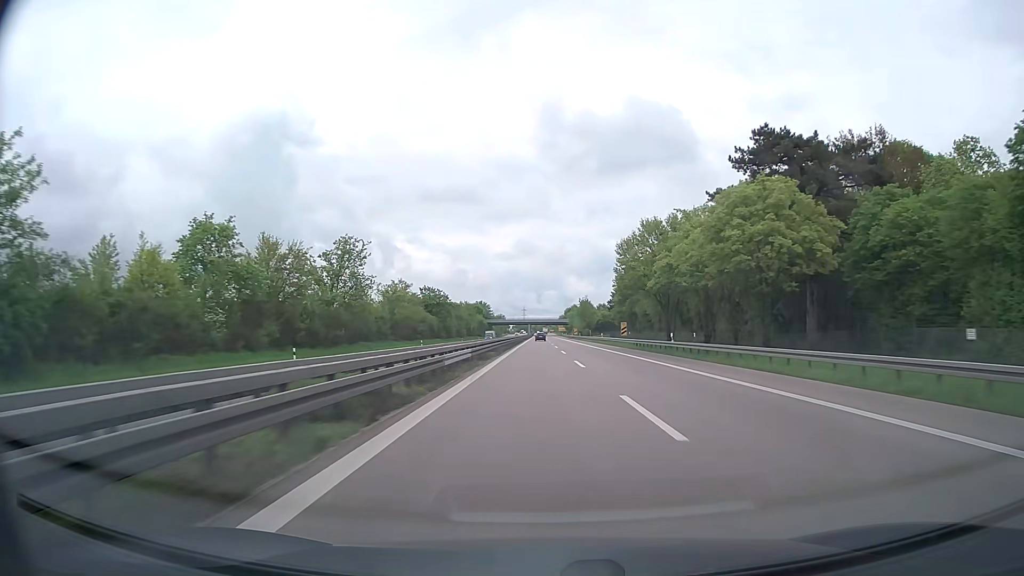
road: trunk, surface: asphalt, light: Day
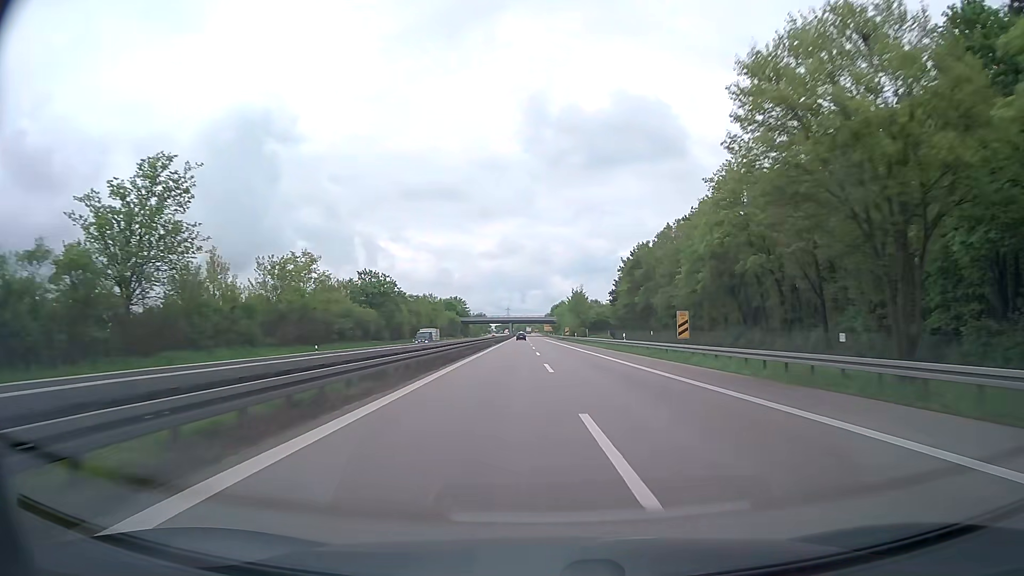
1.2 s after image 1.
(+0.5, +39.1) m; +1°
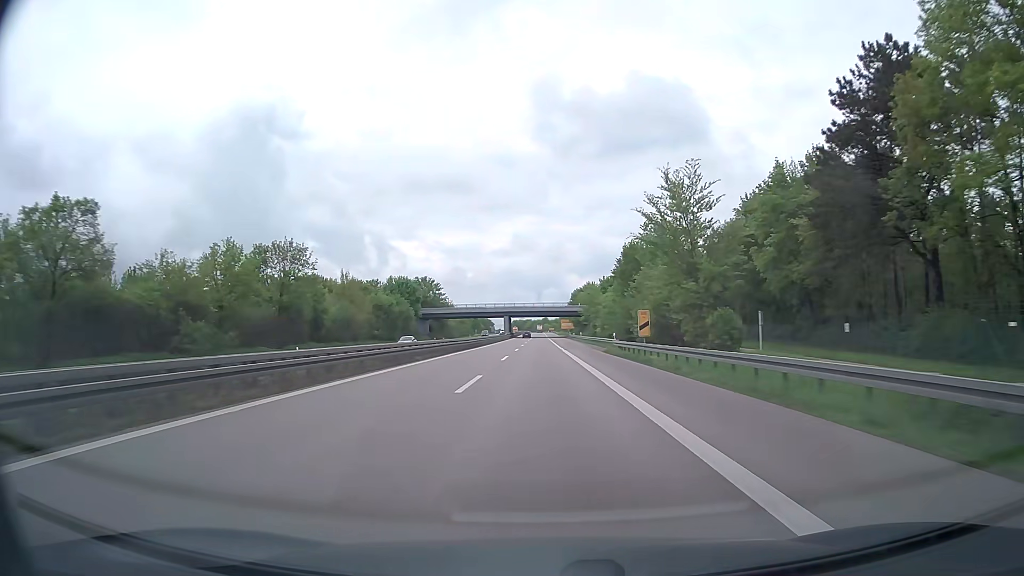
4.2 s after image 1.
(0.0, +98.2) m; -1°
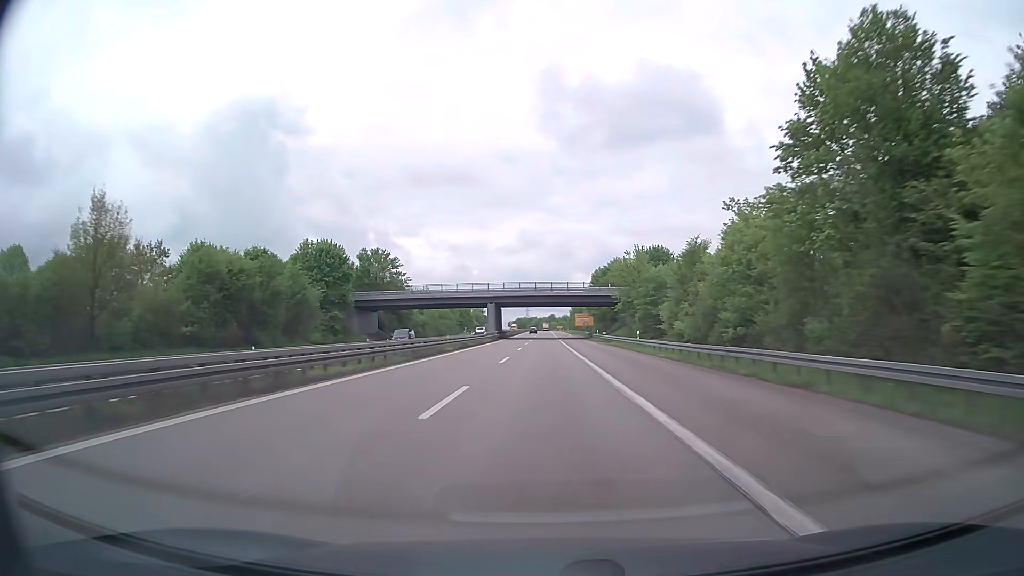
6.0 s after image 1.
(-0.5, +58.9) m; -1°
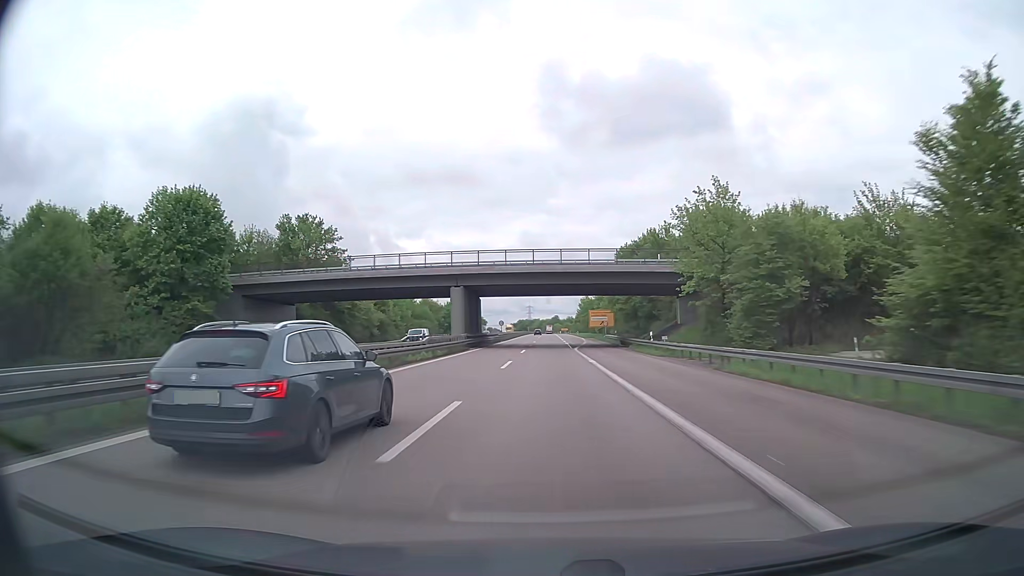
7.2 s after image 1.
(-0.1, +39.3) m; 0°
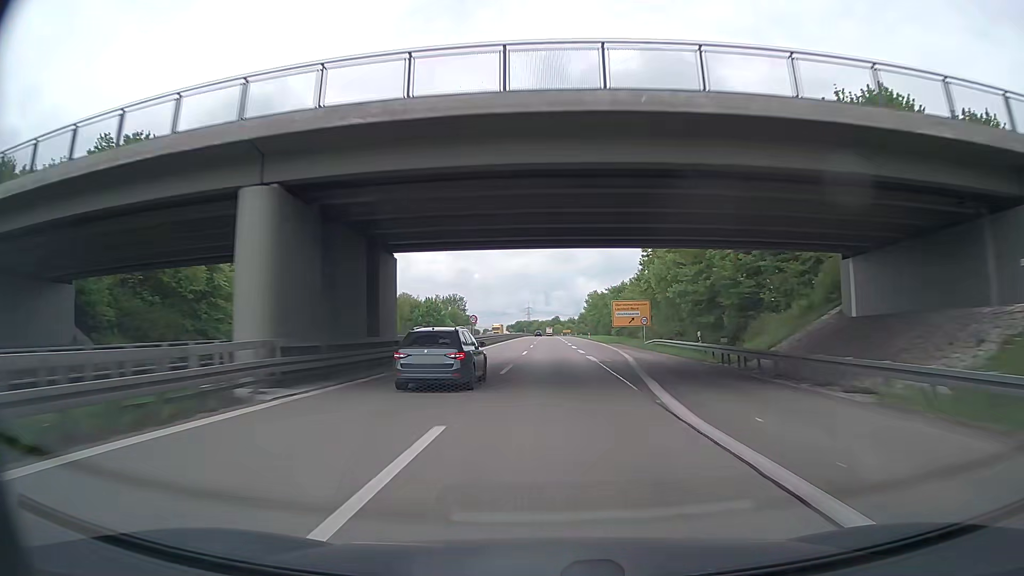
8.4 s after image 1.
(0.0, +39.3) m; 0°
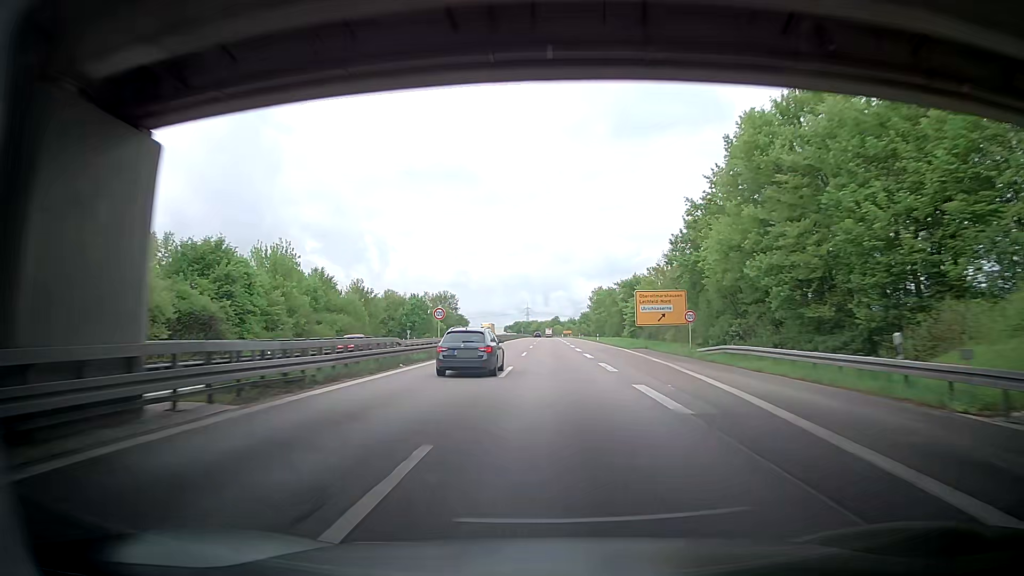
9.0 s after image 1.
(+0.1, +19.6) m; 0°
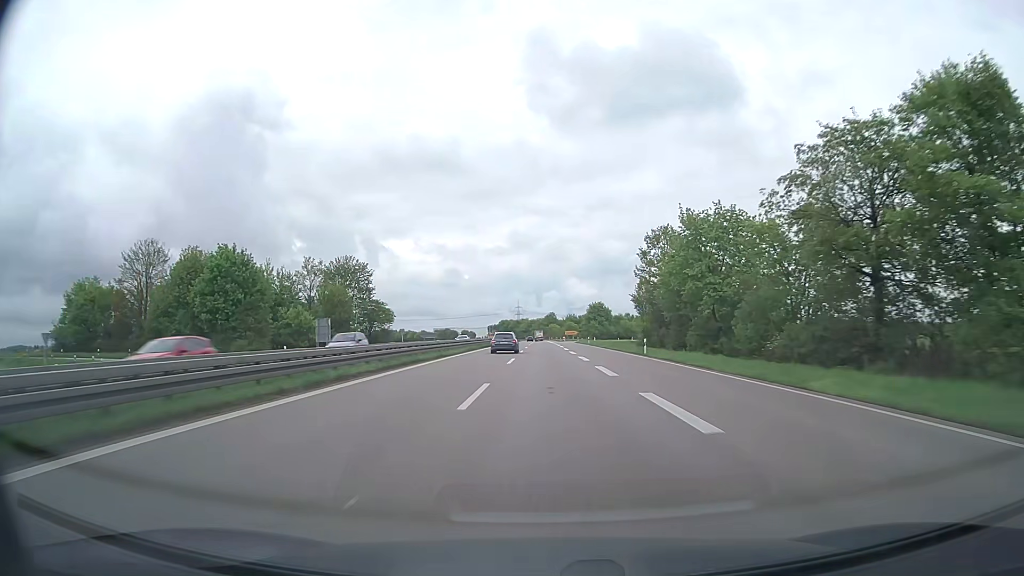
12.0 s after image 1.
(+0.2, +98.2) m; +1°
(0, +10) (0, +20) (0, +30) (0, +40) (0, +50) (0, +60) (0, +70) (0, +80) (0, +90) (0, +100) m
